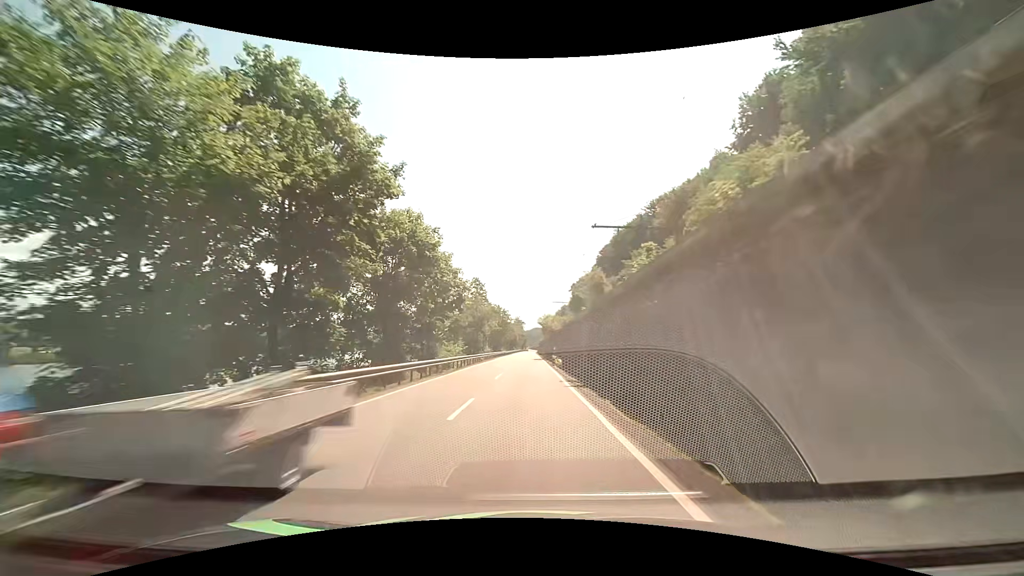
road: primary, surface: asphalt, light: Day
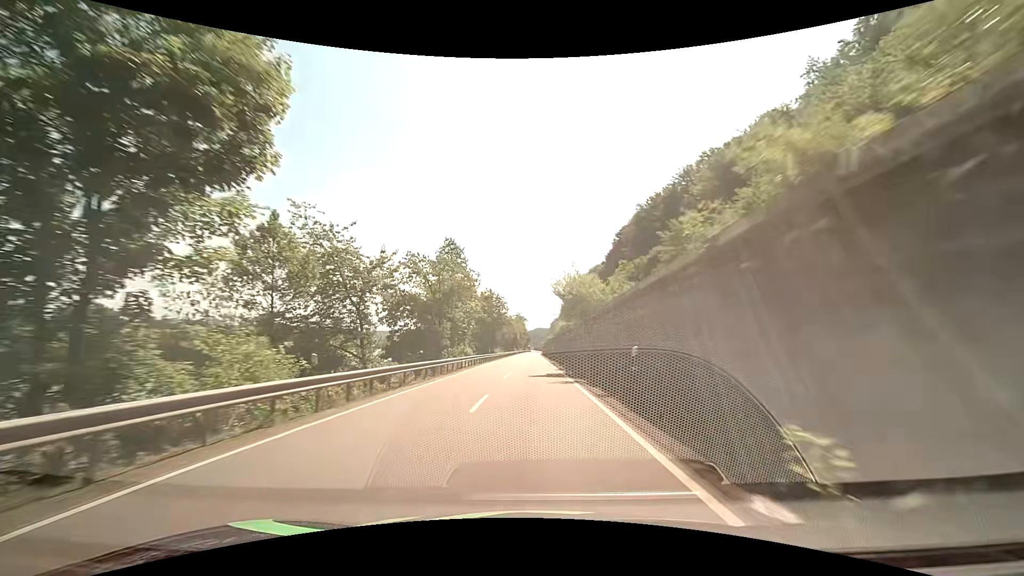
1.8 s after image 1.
(-0.1, +34.6) m; 0°
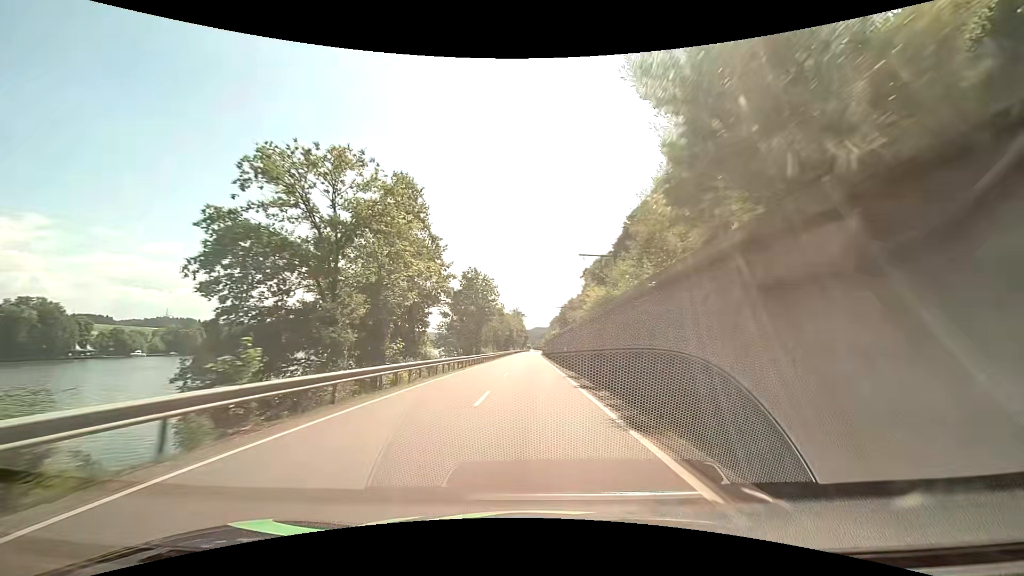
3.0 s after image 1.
(0.0, +23.0) m; 0°
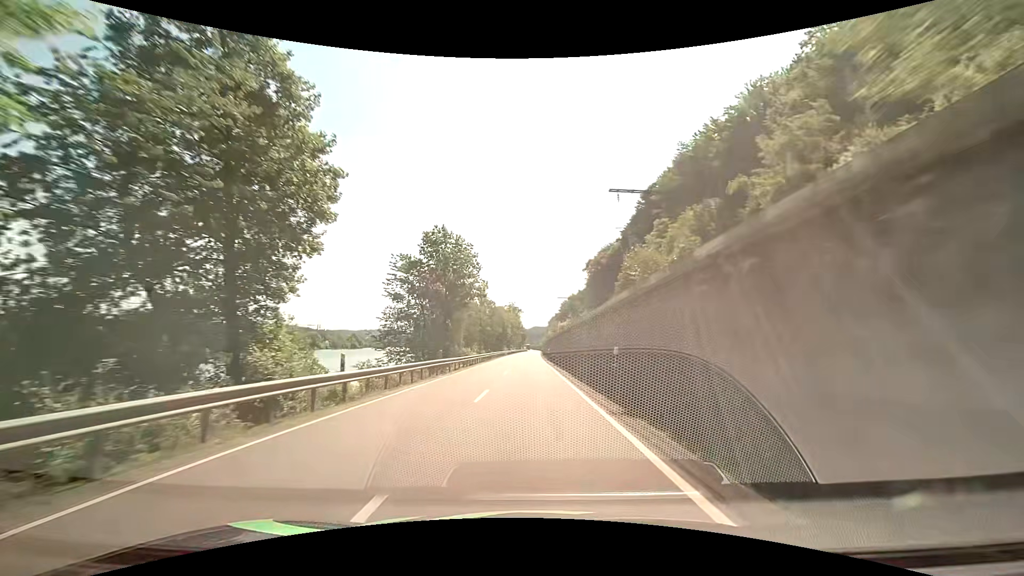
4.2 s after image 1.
(0.0, +23.0) m; 0°
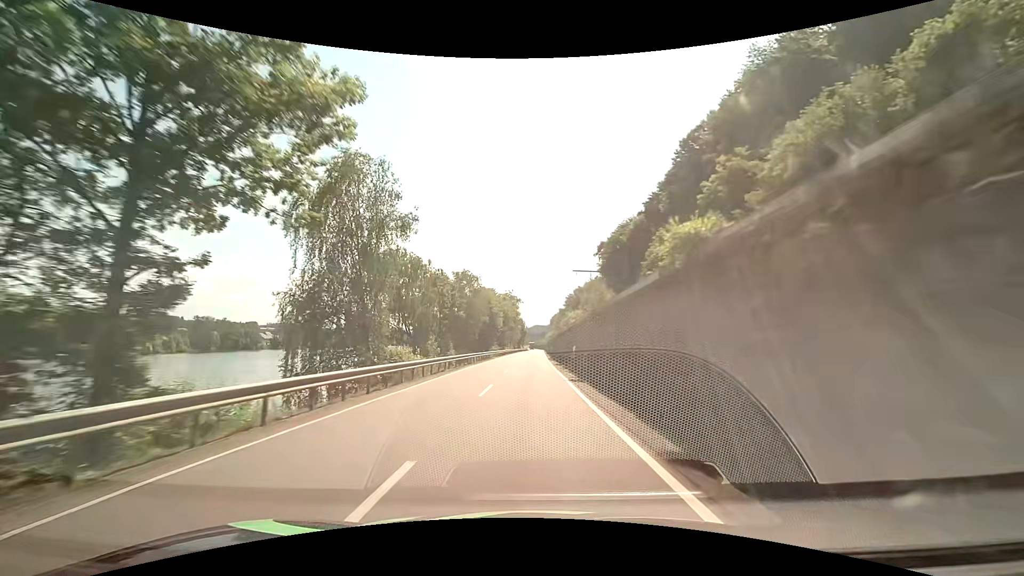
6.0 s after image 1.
(+0.1, +34.6) m; 0°
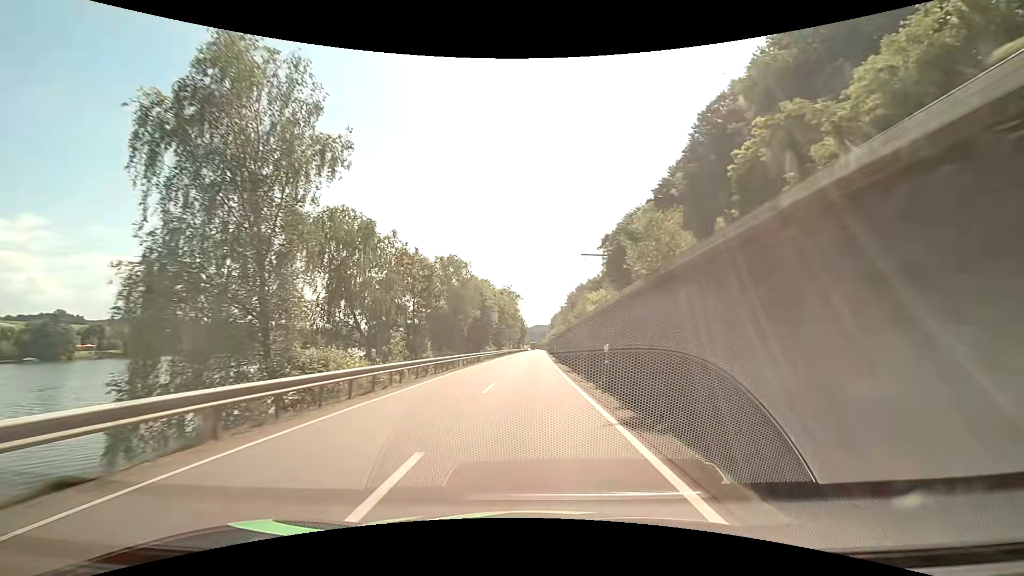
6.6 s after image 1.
(0.0, +11.5) m; 0°
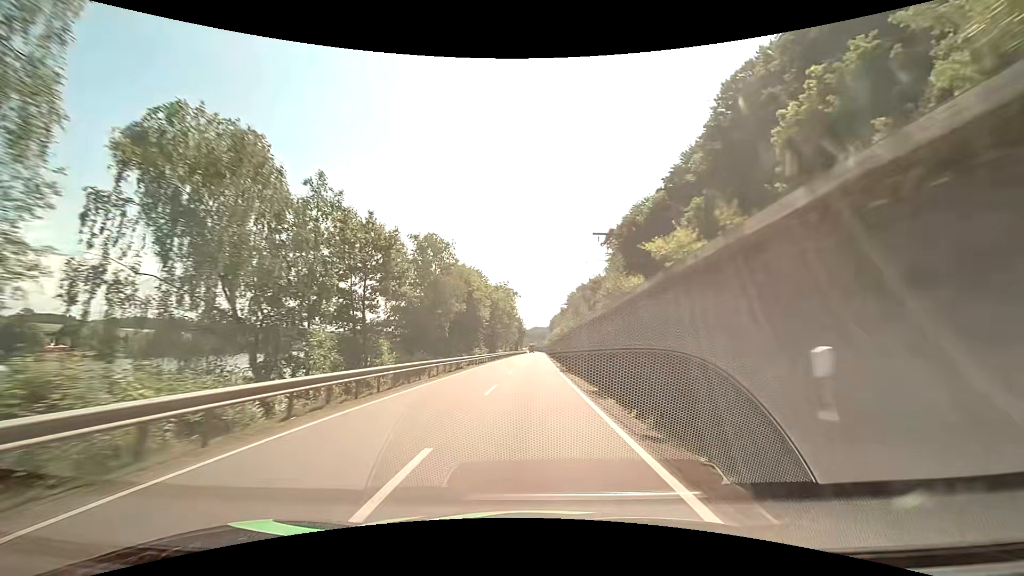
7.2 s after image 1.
(+0.1, +11.5) m; 0°
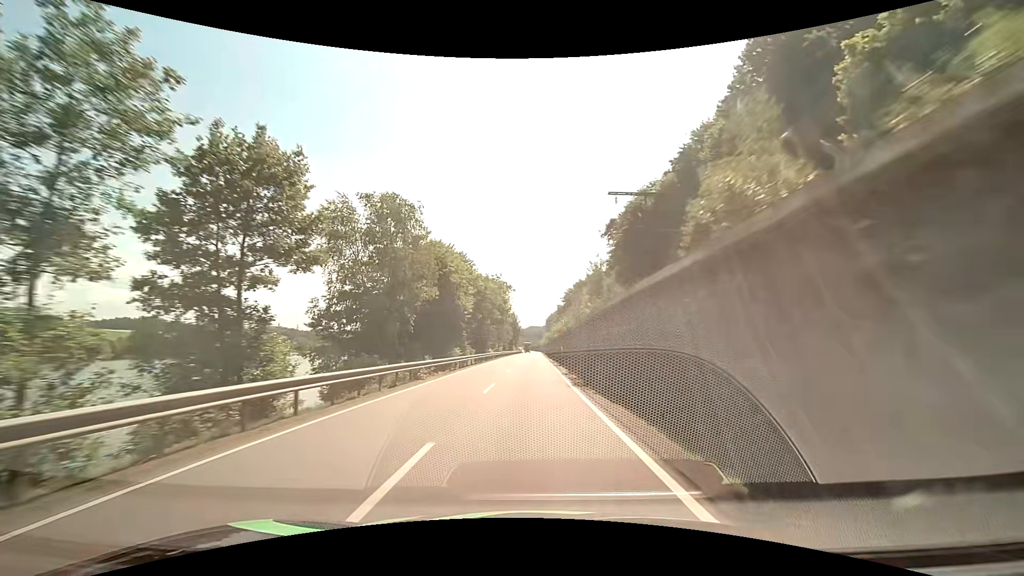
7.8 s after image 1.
(+0.1, +11.6) m; +1°
